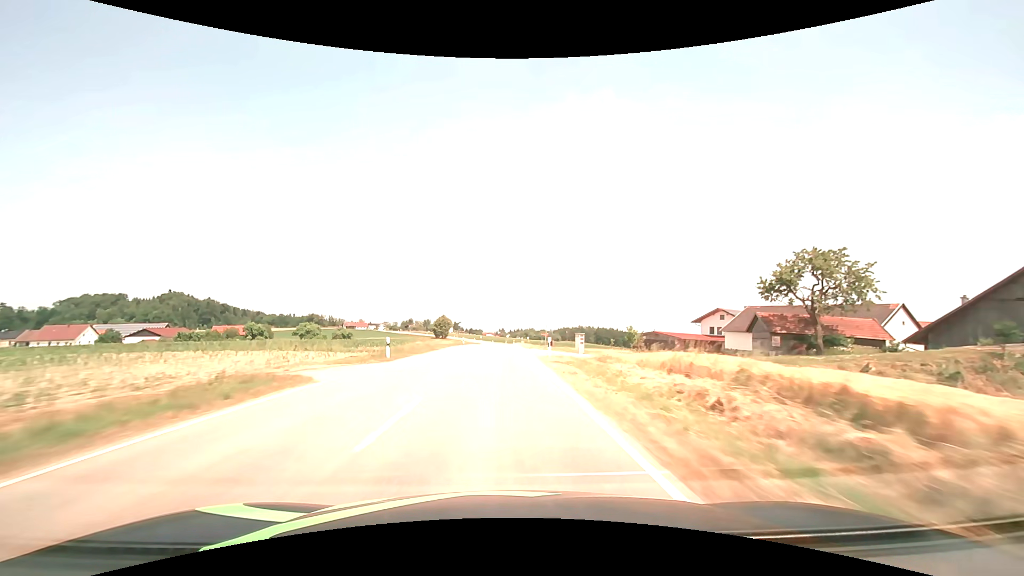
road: tertiary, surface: asphalt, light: Day
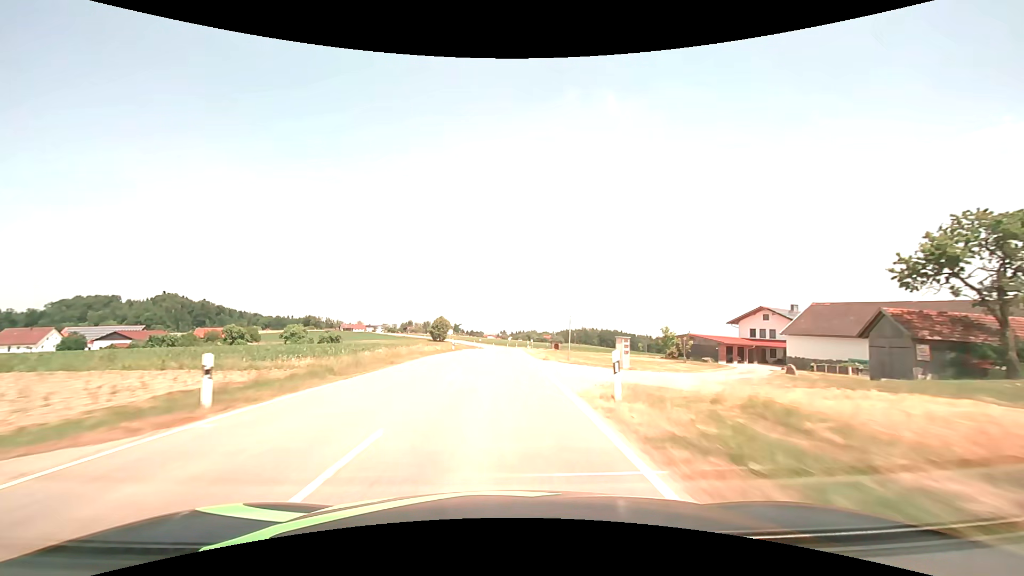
(0.0, +14.7) m; 0°
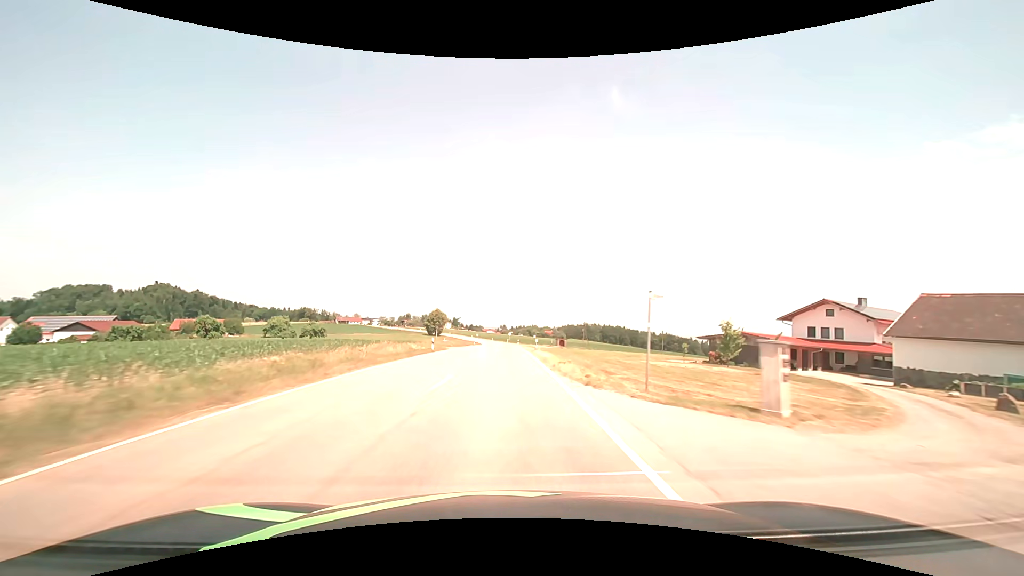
(0.0, +14.9) m; 0°
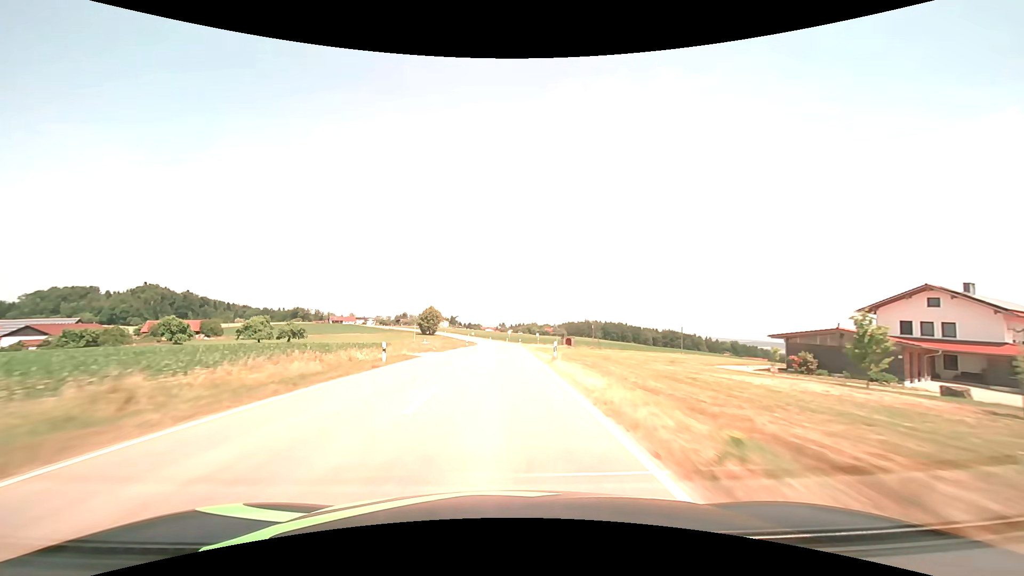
(0.0, +15.1) m; 0°
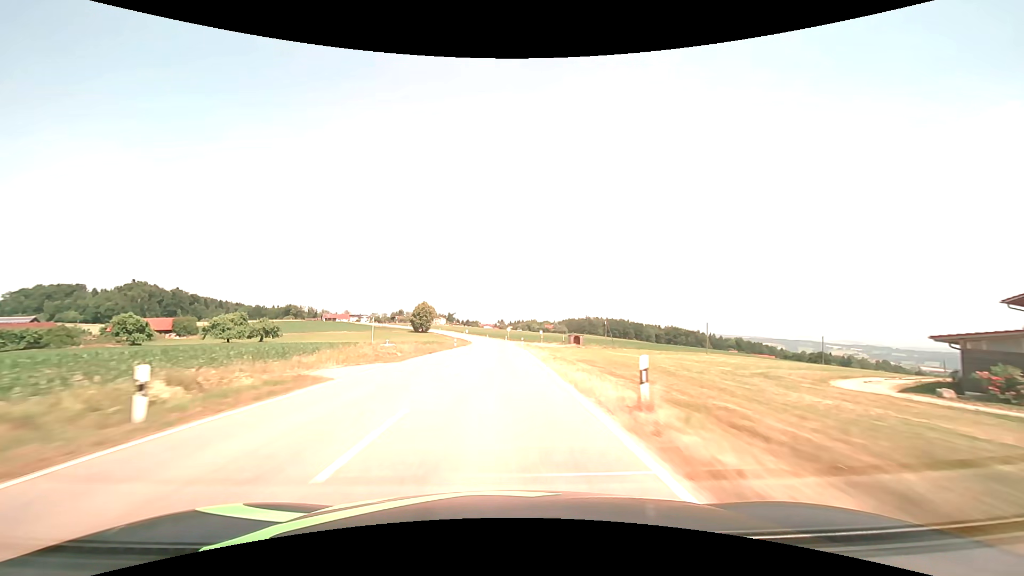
(0.0, +15.2) m; 0°
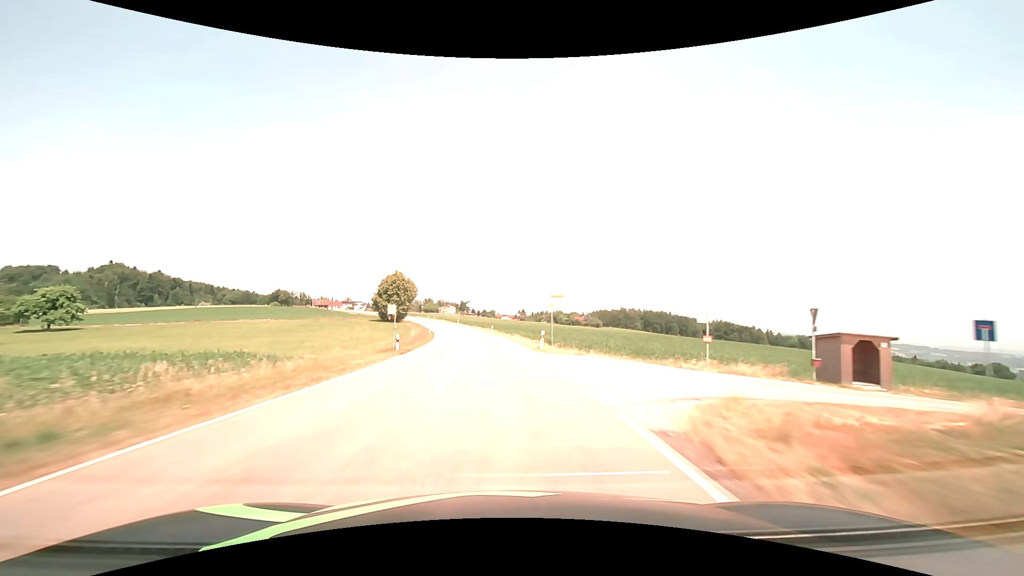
(-0.7, +77.7) m; -2°
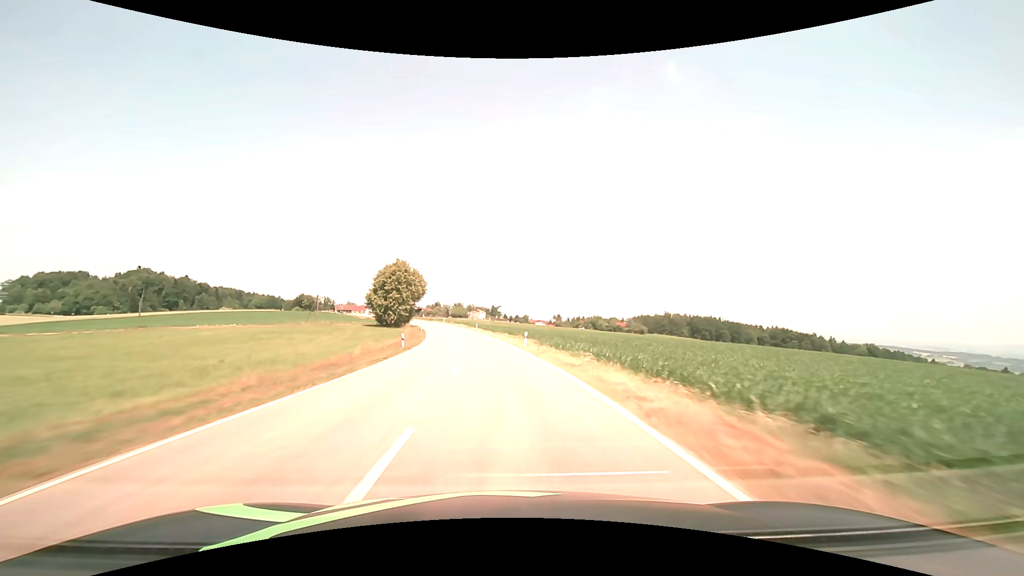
(-0.9, +31.4) m; -4°
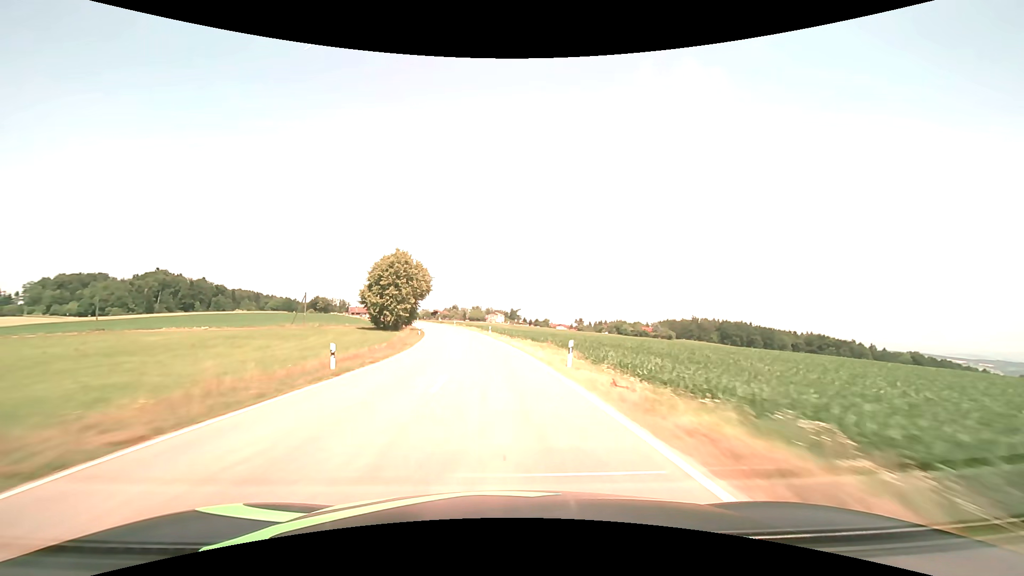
(-0.3, +15.7) m; -2°
(0, +10) (0, +20) (-1, +30) (-2, +40) (-3, +50) (-4, +60) (-6, +70) (-8, +79) (-10, +89) (-13, +99) m
